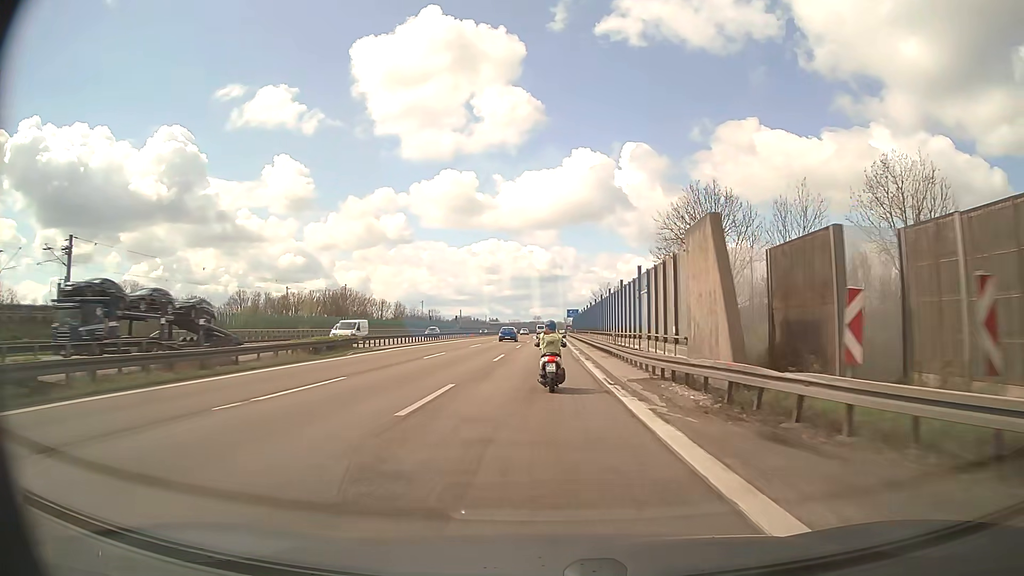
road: motorway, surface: asphalt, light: Day
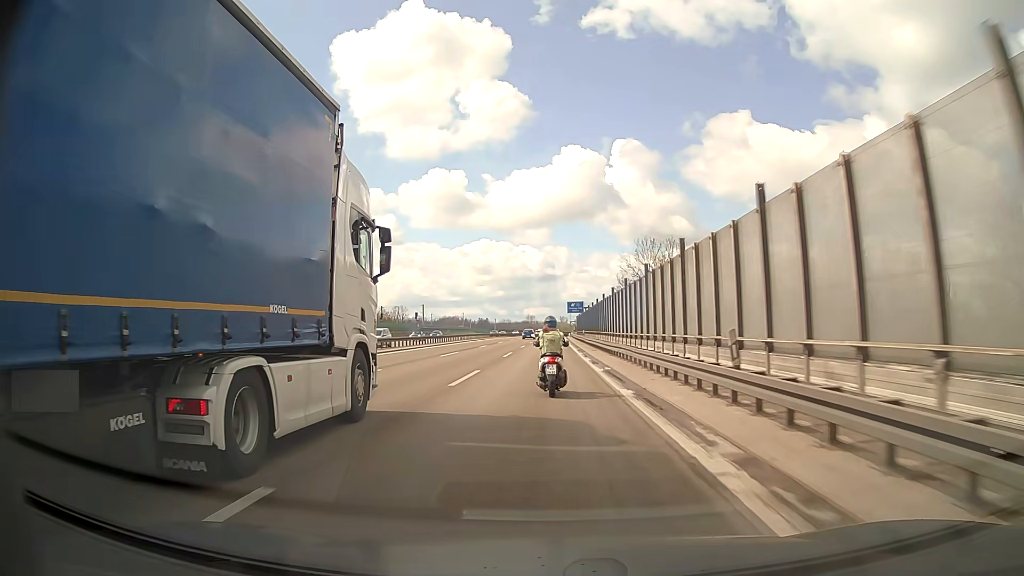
(+0.1, +65.3) m; 0°
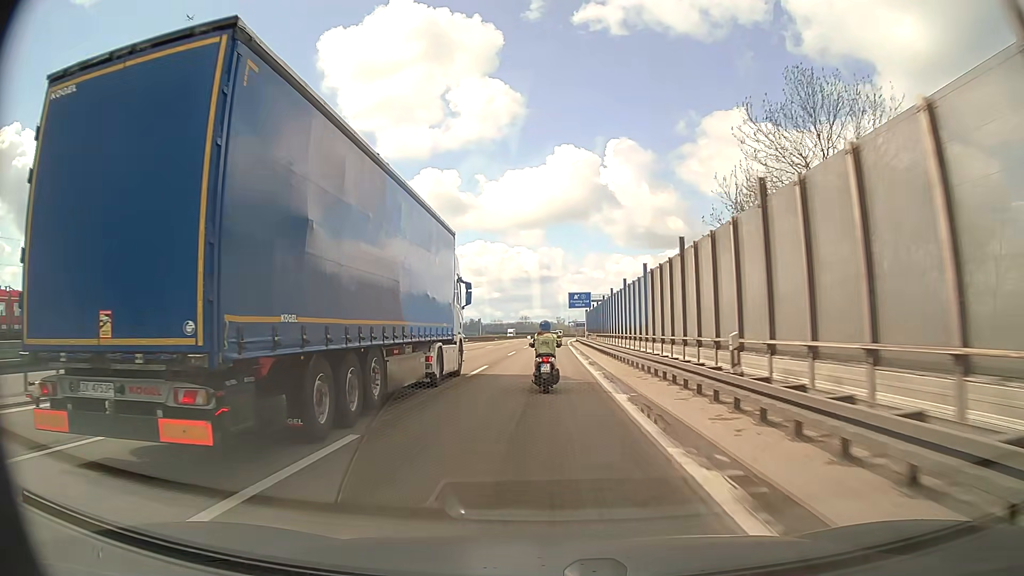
(+0.4, +48.8) m; 0°
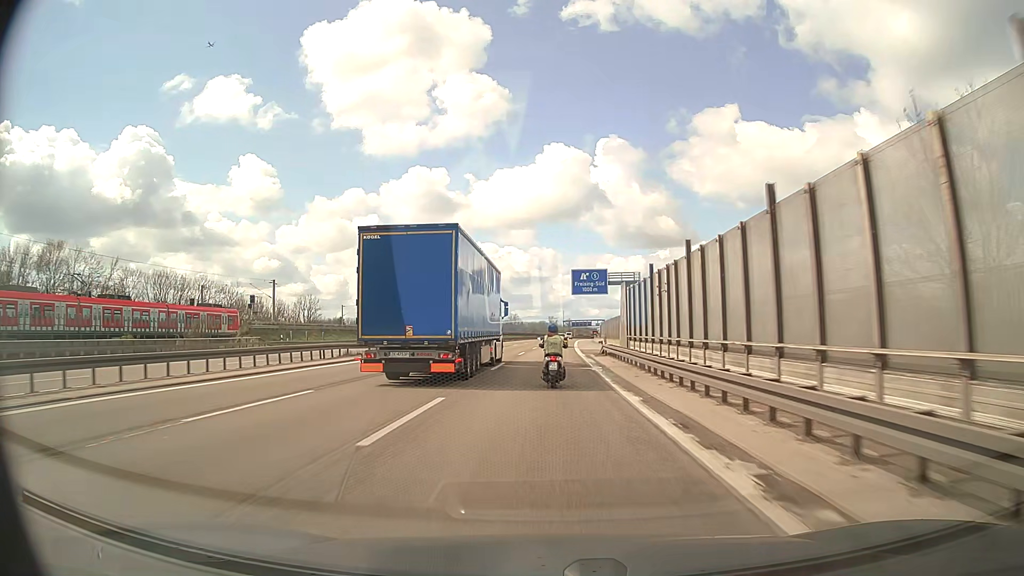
(-0.1, +48.1) m; +1°
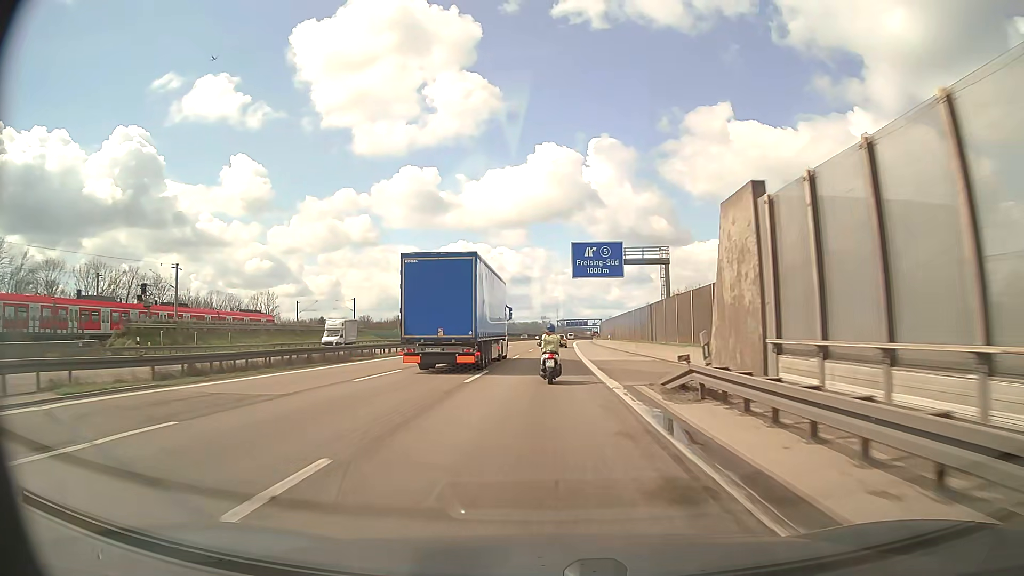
(+0.2, +24.2) m; +1°
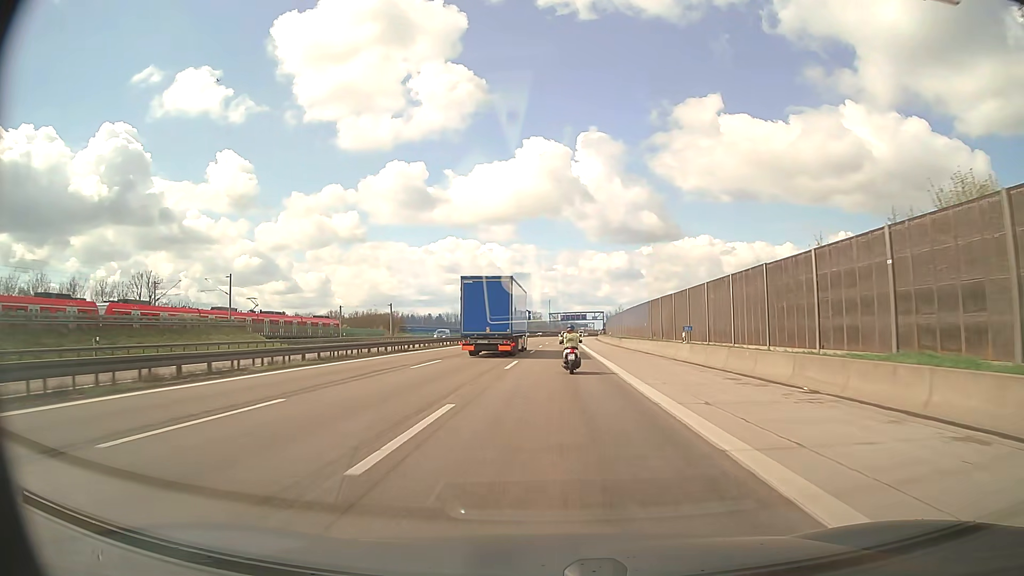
(+0.1, +48.6) m; +1°
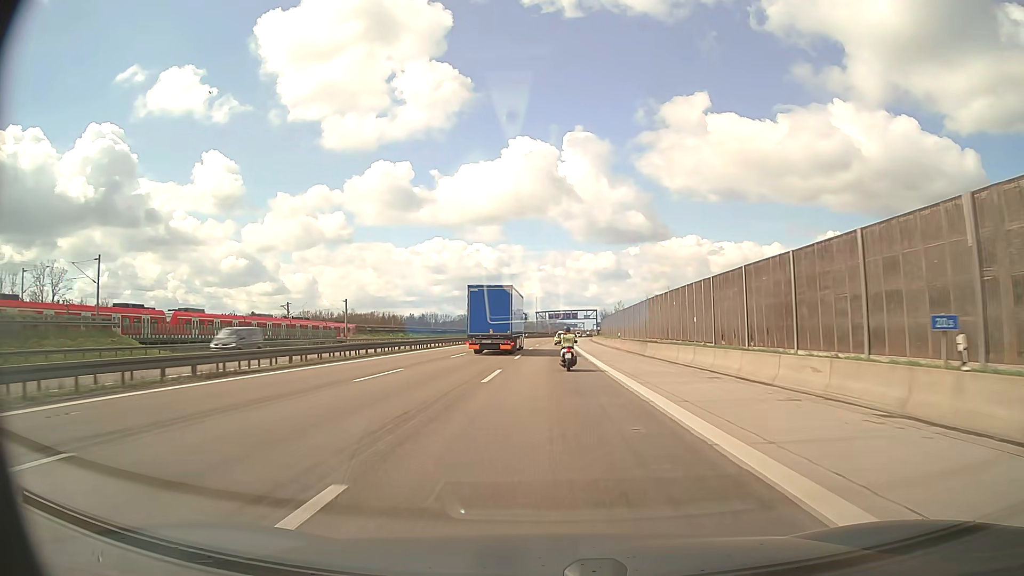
(+0.3, +24.6) m; +1°
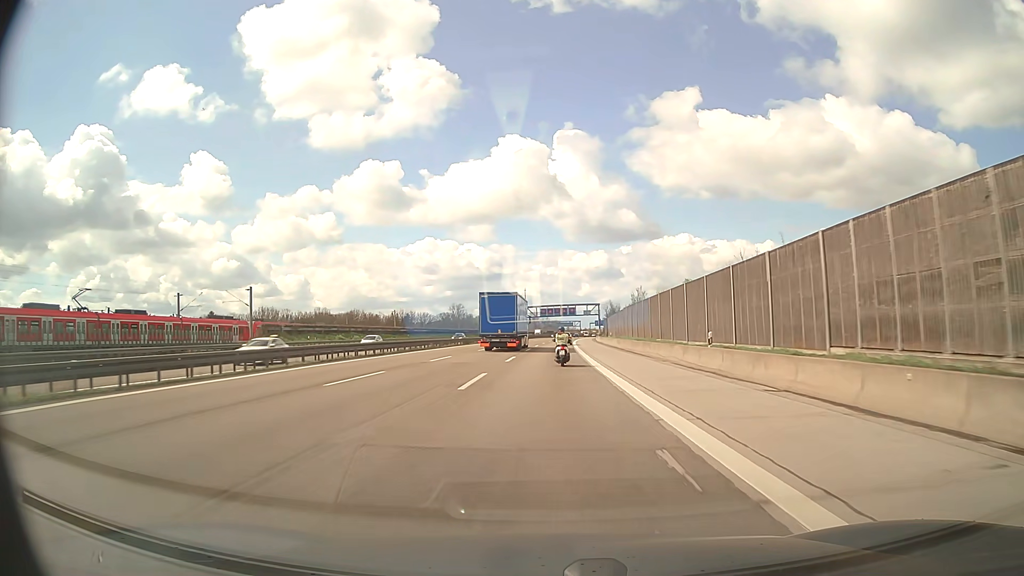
(+0.3, +38.0) m; +1°
(0, +10) (0, +20) (0, +30) (0, +40) (0, +50) (0, +60) (+1, +70) (+1, +80) (+1, +90) (+2, +100) m
